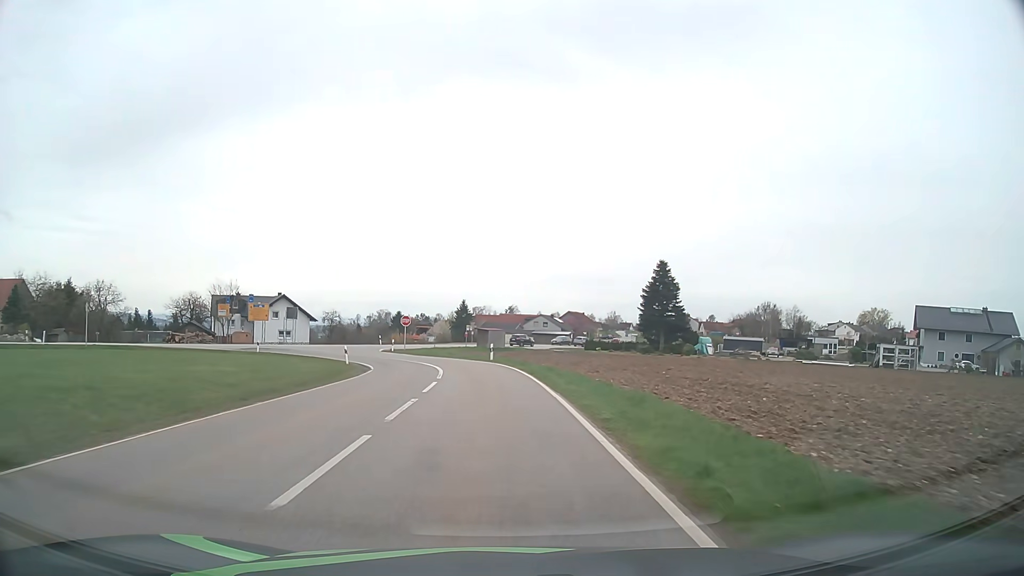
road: tertiary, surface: asphalt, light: Day
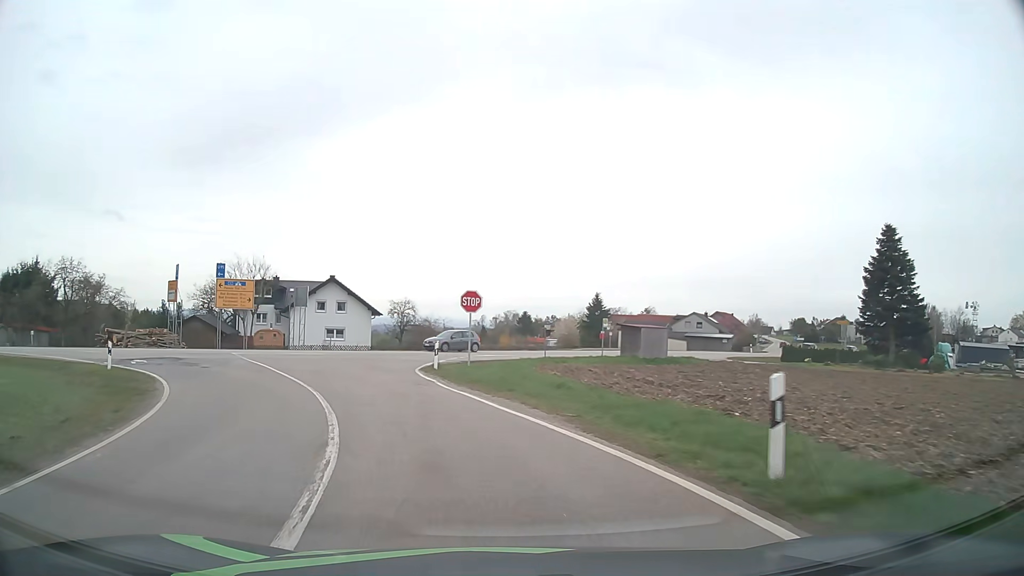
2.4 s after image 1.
(-1.6, +31.6) m; -10°
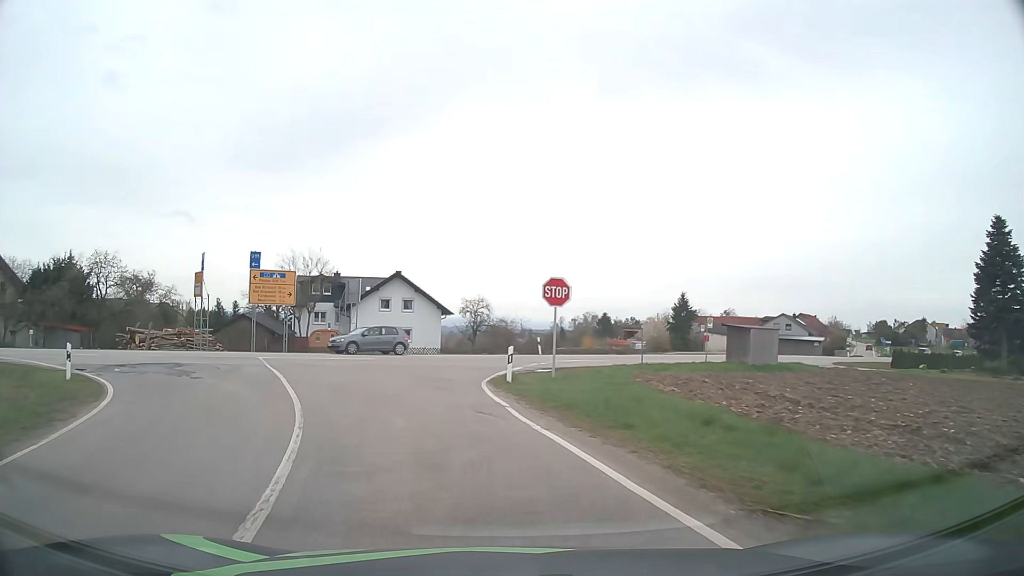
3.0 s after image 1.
(-0.4, +6.4) m; -6°
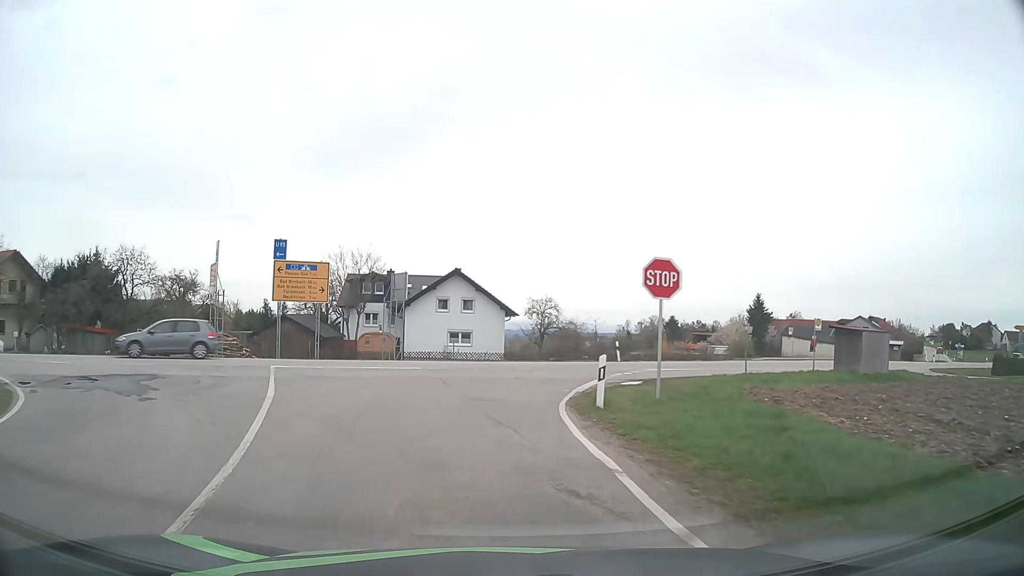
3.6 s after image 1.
(-0.4, +5.7) m; -6°
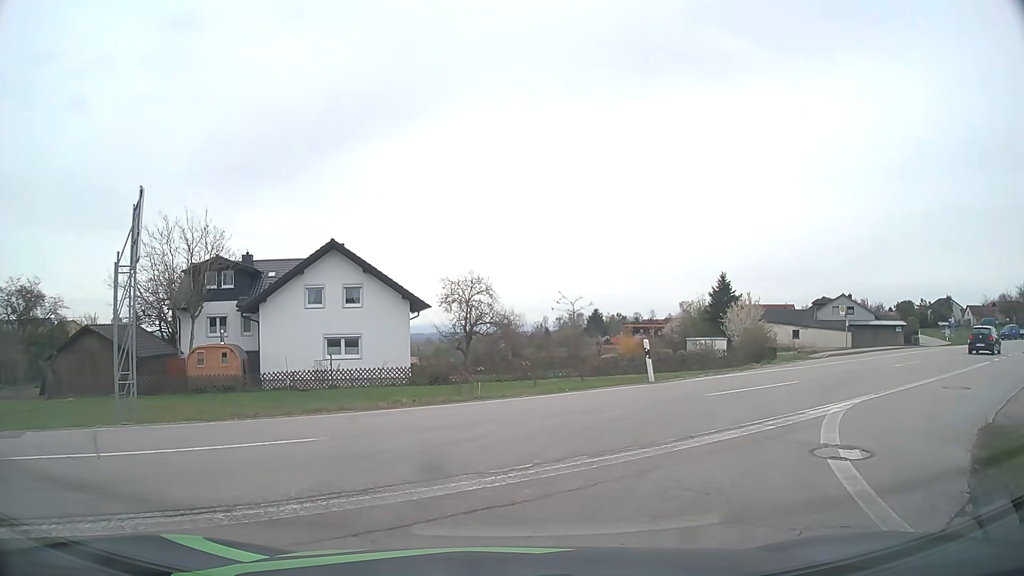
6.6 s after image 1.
(-0.1, +19.2) m; +6°
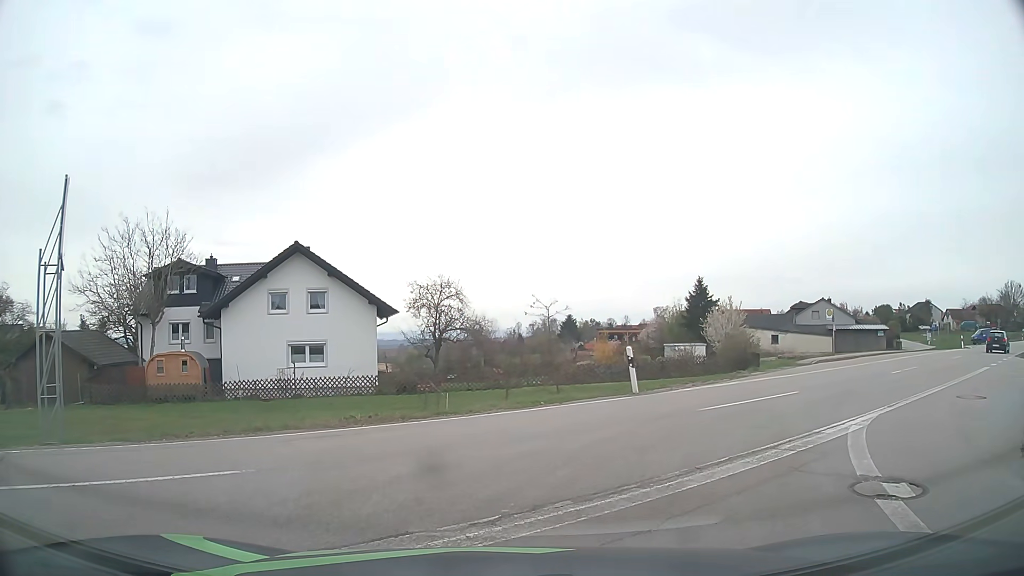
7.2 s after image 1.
(+0.1, +1.4) m; +4°
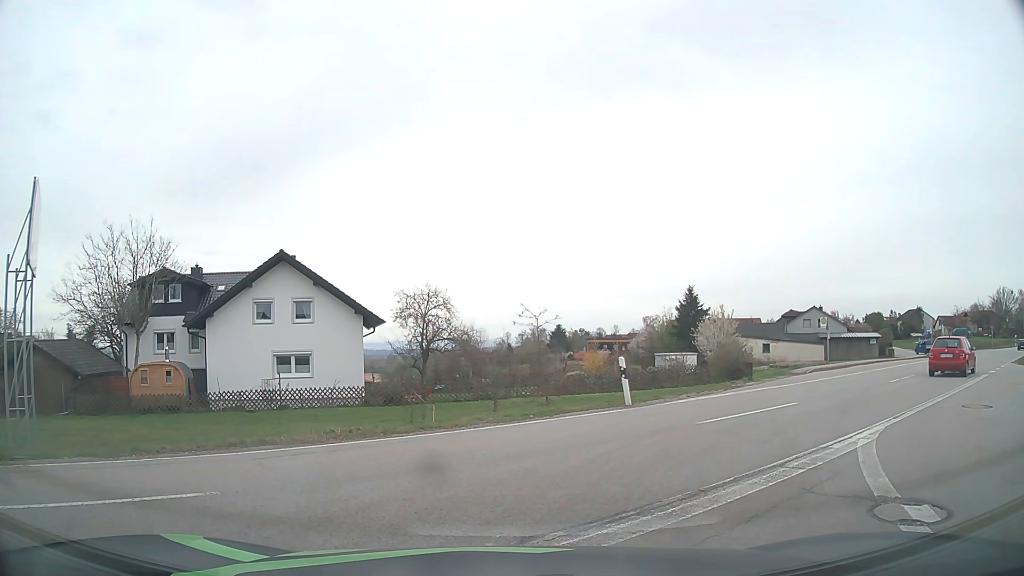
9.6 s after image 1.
(0.0, +0.6) m; 0°
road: secondary
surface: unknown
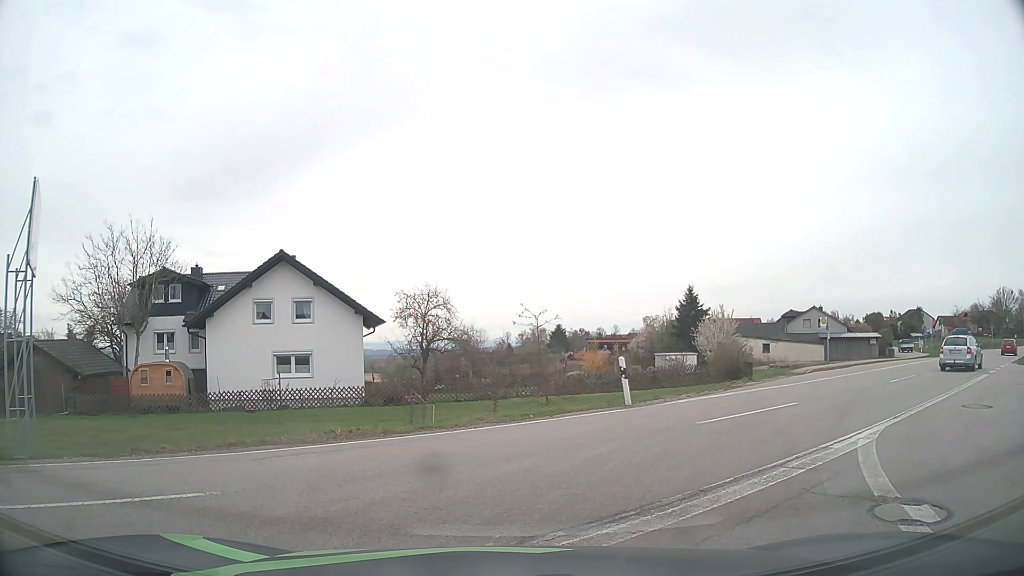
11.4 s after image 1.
(0.0, 0.0) m; 0°
(+2, +10) (+9, +17) (+17, +23) (+24, +30) (+32, +37) (+39, +43) (+47, +49) (+55, +56) (+62, +62) (+70, +68) m
